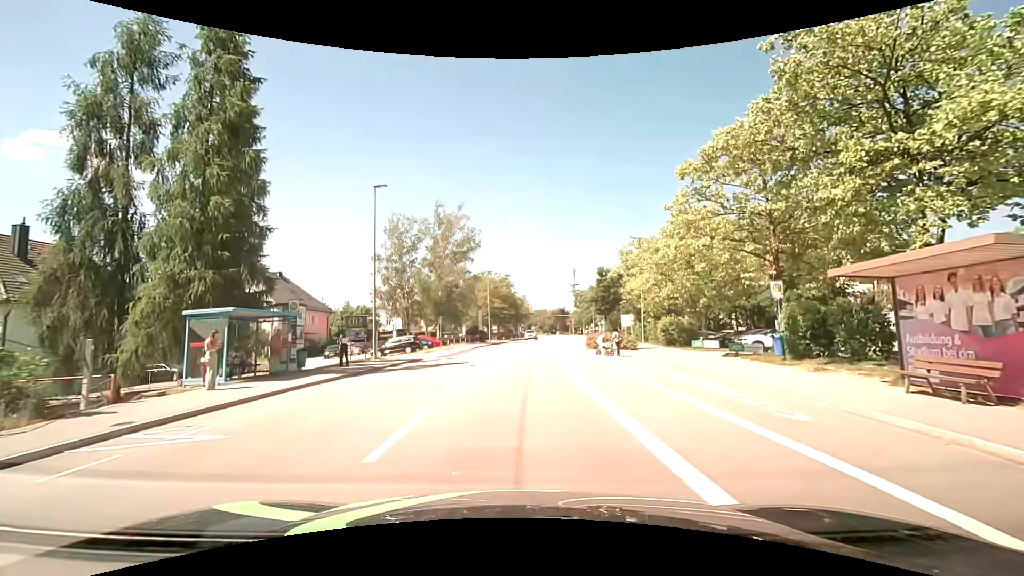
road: tertiary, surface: asphalt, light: Day
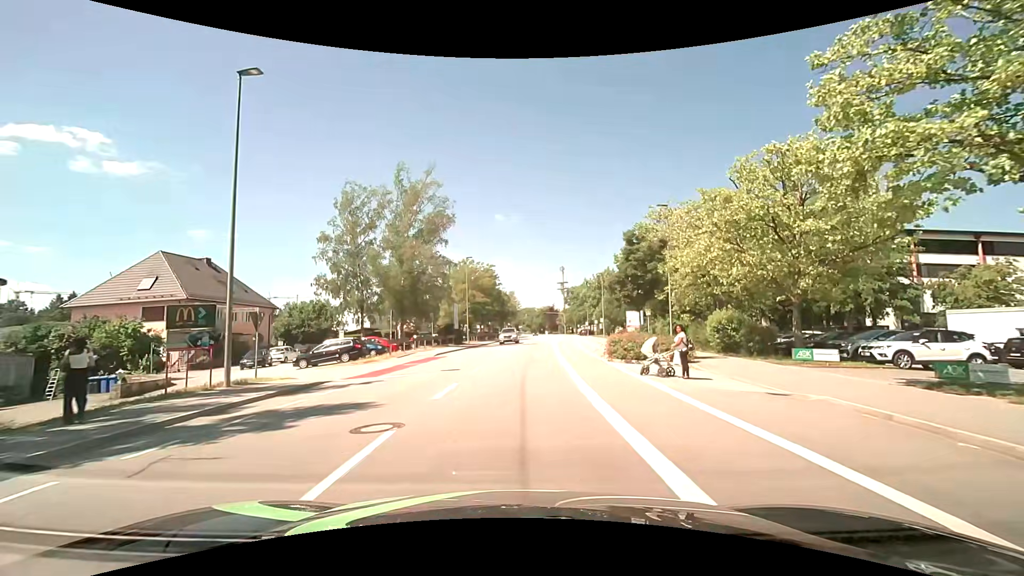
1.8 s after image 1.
(+0.4, +13.0) m; +2°
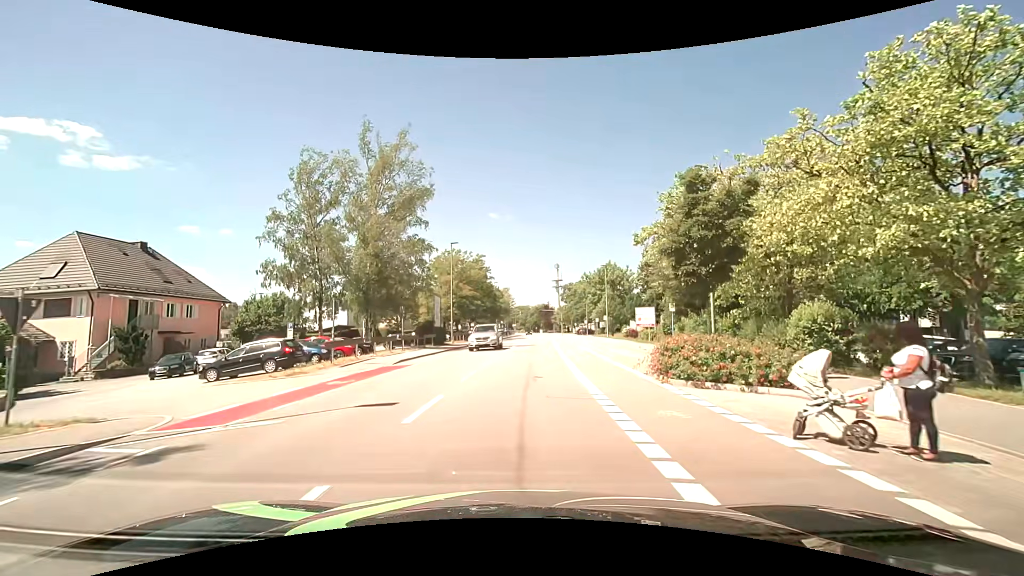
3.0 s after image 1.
(0.0, +8.8) m; 0°
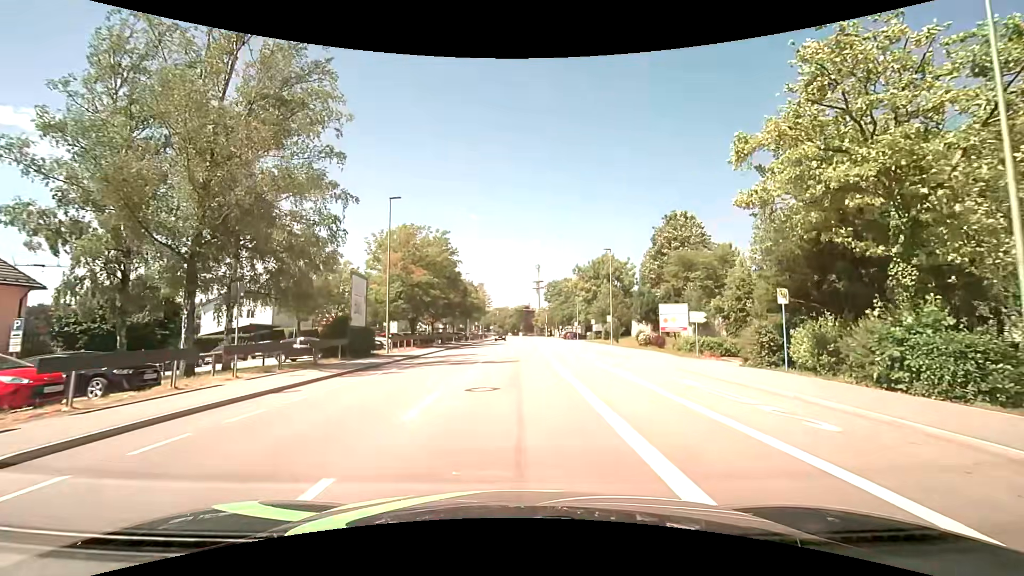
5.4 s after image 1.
(+0.4, +17.7) m; +3°
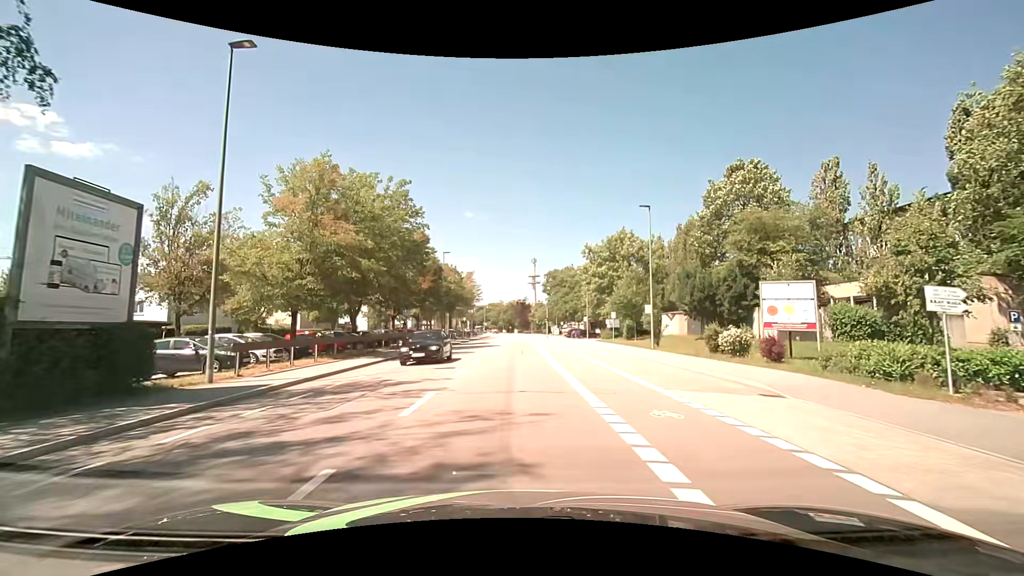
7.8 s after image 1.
(0.0, +17.8) m; 0°
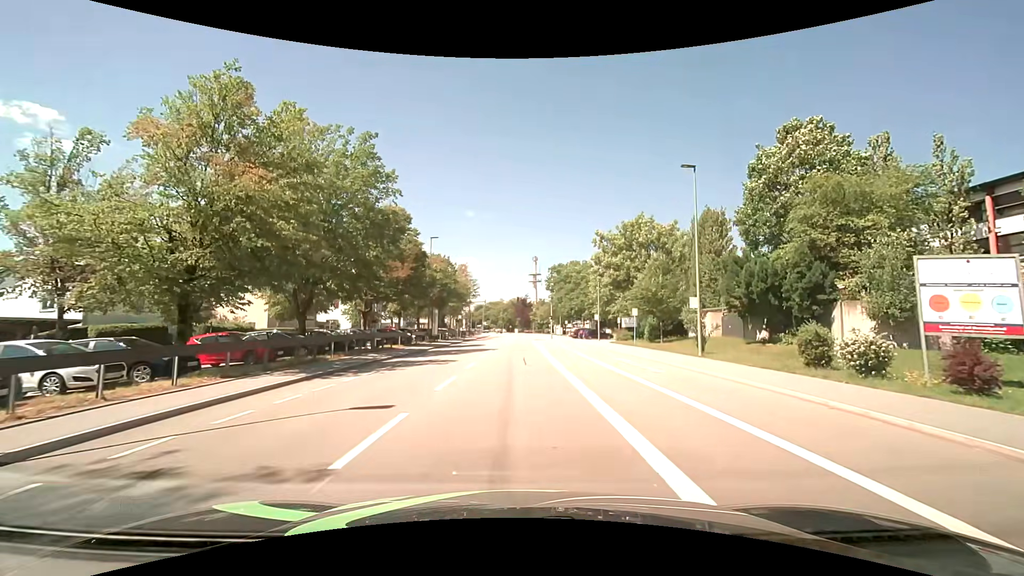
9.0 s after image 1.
(0.0, +9.0) m; 0°
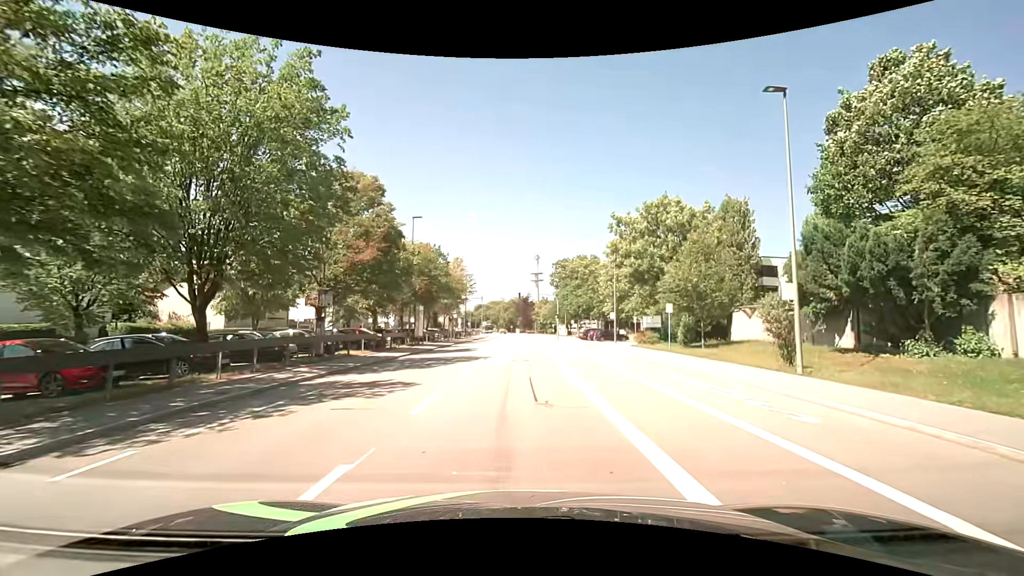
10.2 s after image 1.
(0.0, +9.0) m; 0°
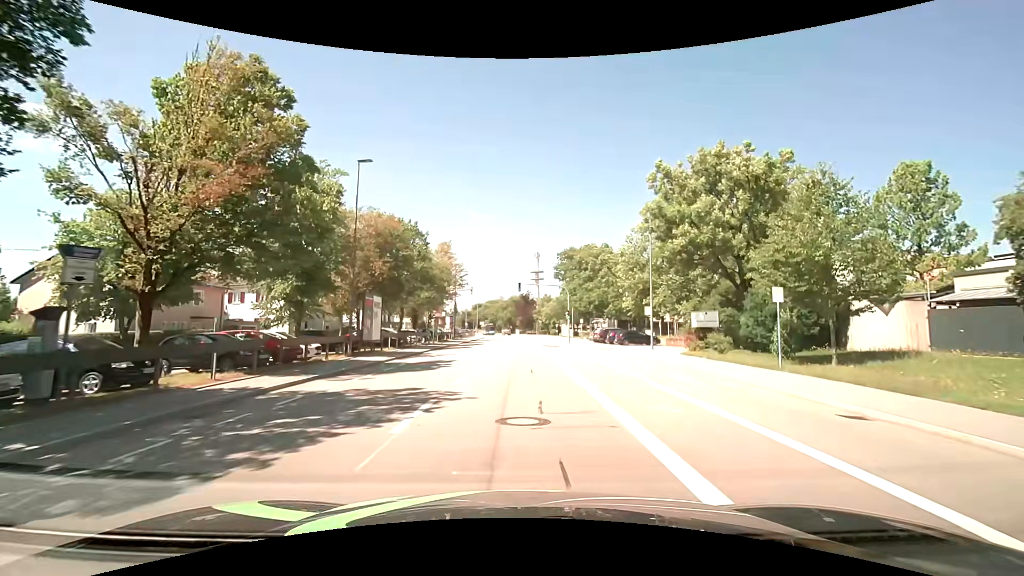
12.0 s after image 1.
(0.0, +13.5) m; -1°
(0, +10) (0, +20) (0, +30) (+1, +40) (+1, +50) (+1, +60) (+1, +70) (+1, +80) (+2, +90) (+2, +100) m
